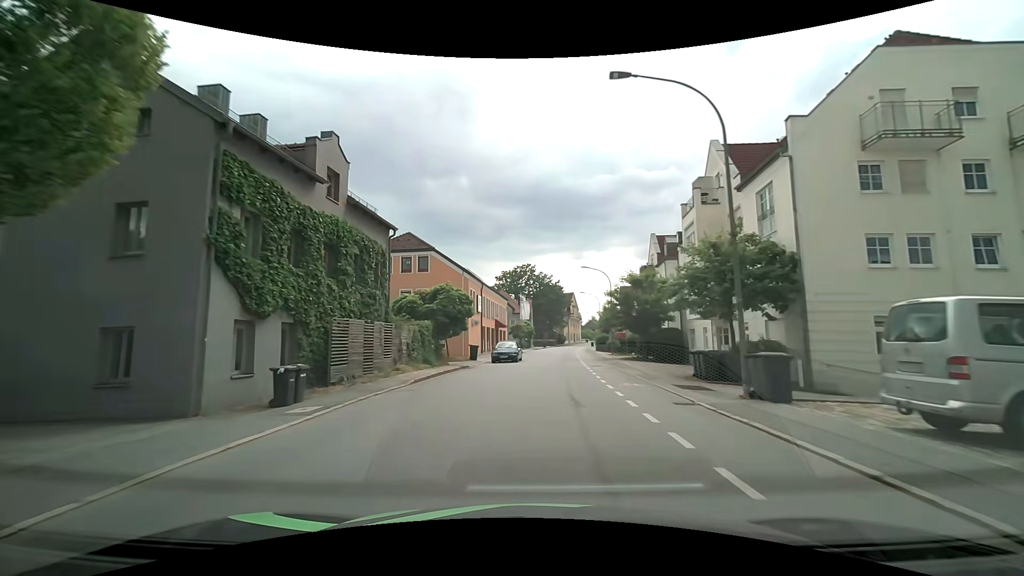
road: tertiary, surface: asphalt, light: Day
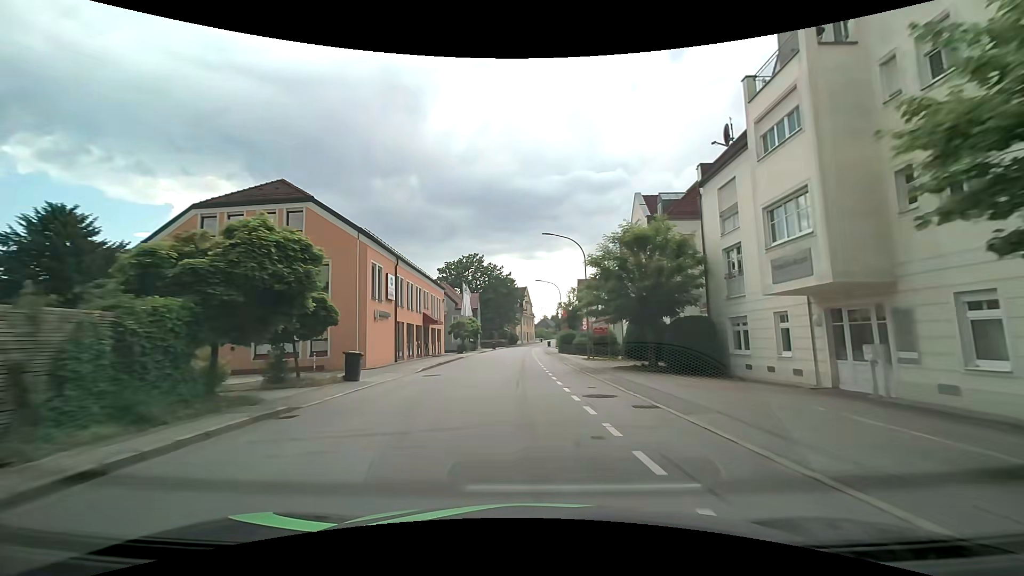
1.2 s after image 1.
(+0.6, +15.7) m; +5°
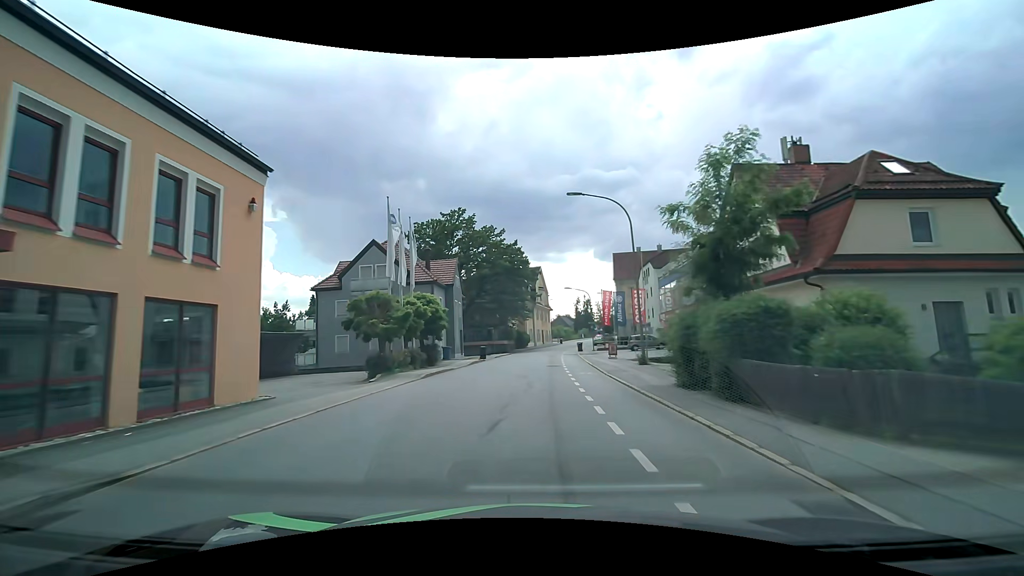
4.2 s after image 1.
(-0.6, +38.2) m; -1°
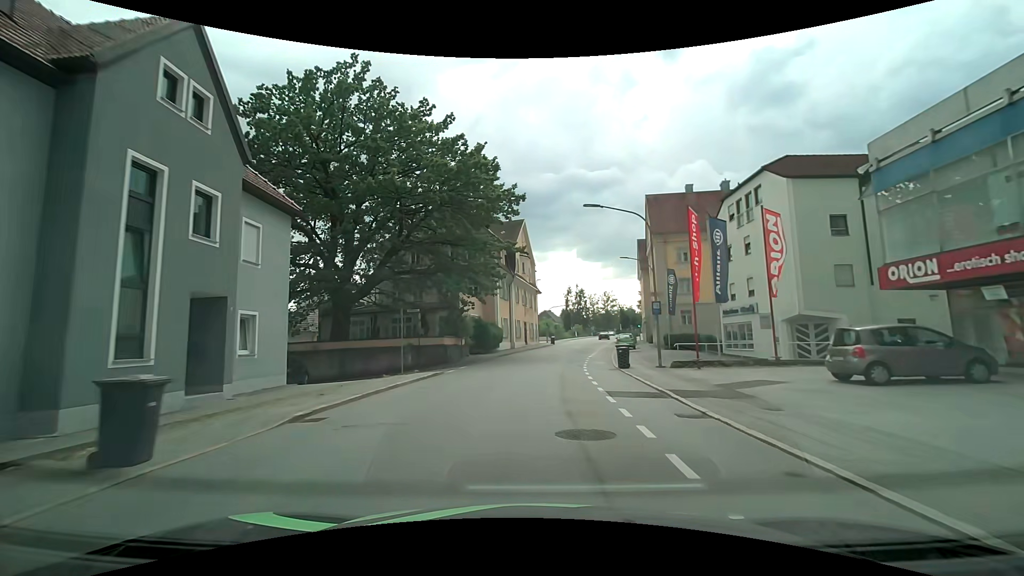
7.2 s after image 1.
(+0.4, +36.7) m; +2°
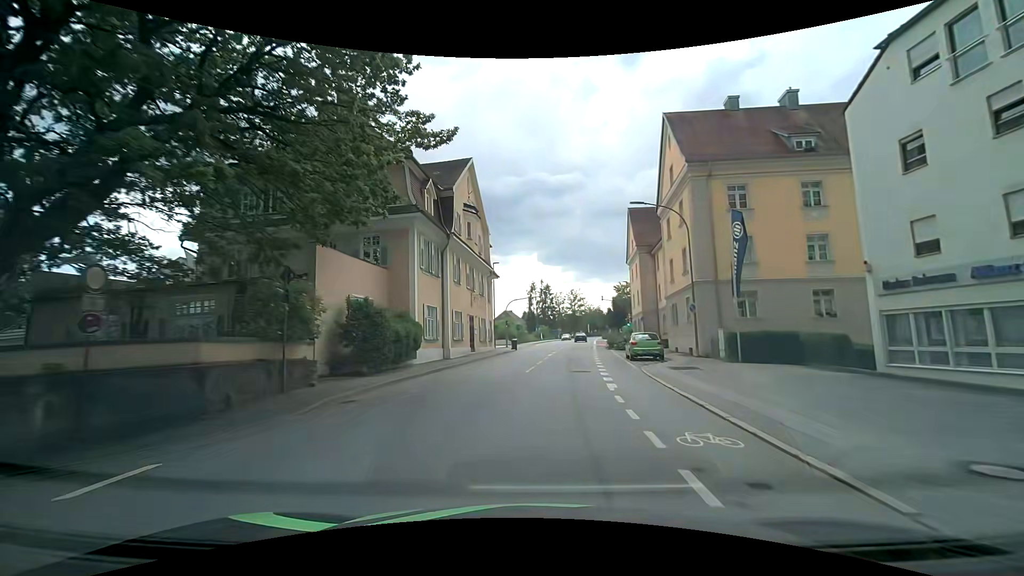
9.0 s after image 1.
(+0.5, +21.0) m; +4°
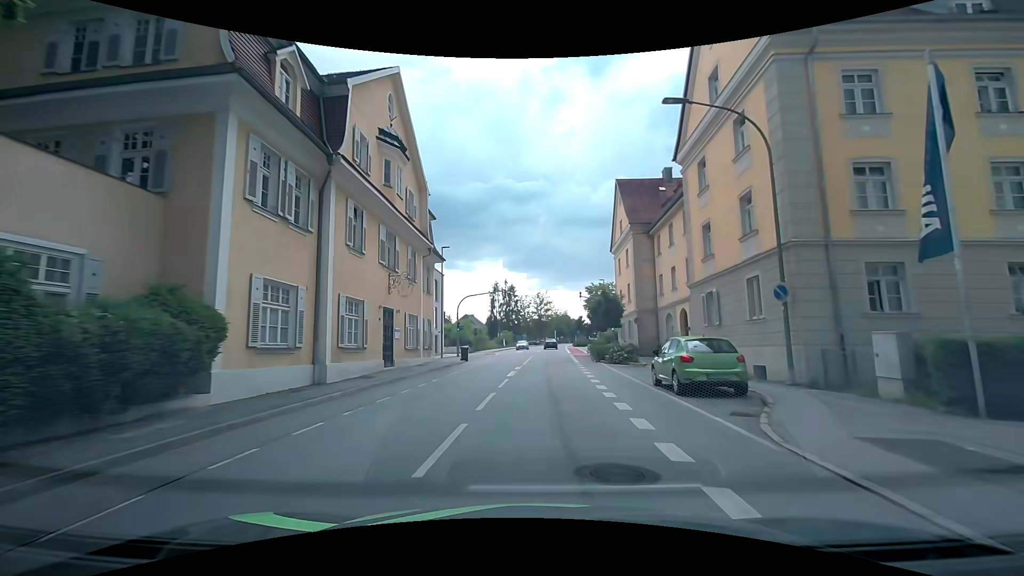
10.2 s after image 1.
(+0.4, +13.5) m; +4°
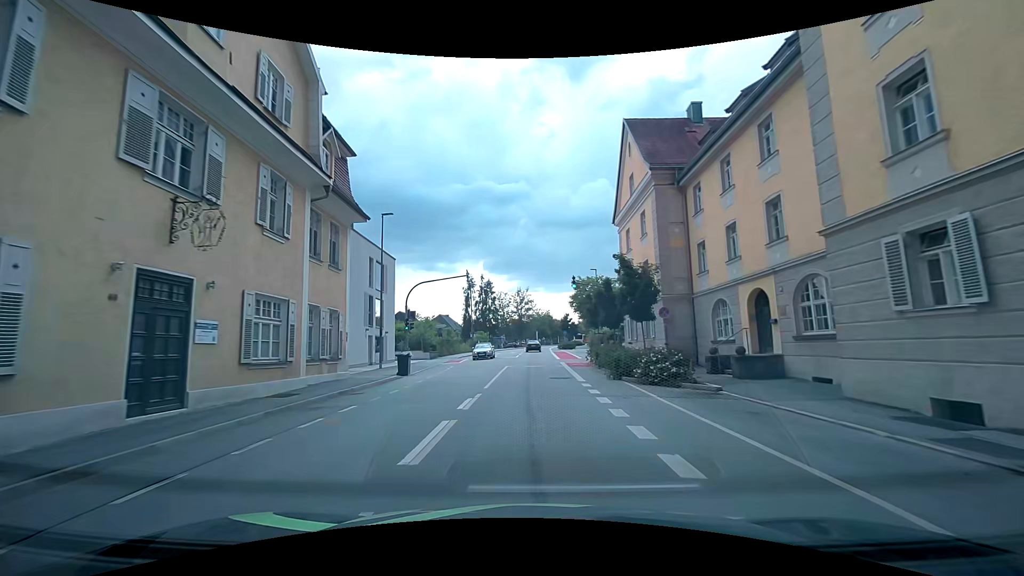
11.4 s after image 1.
(+0.3, +12.9) m; +3°
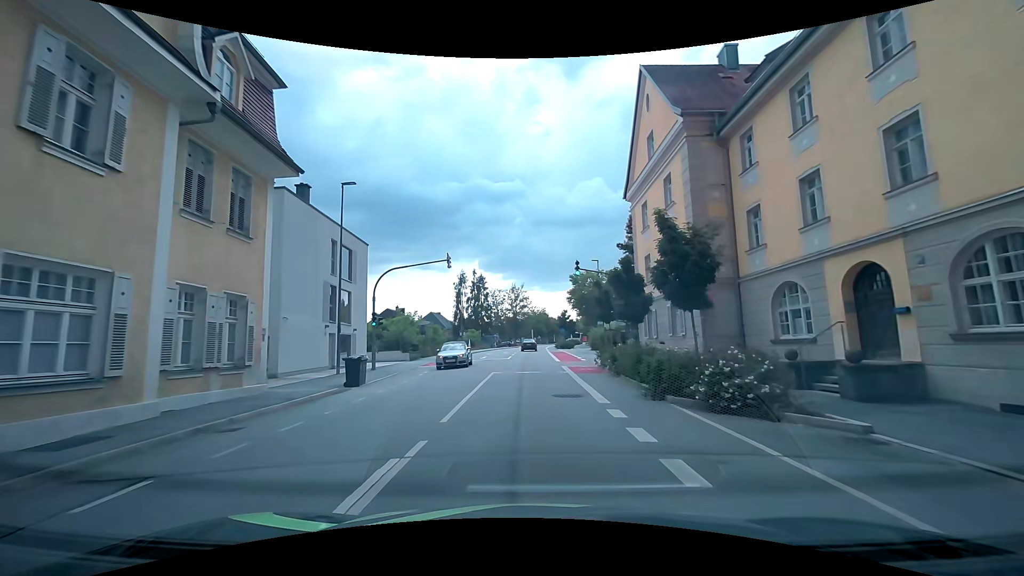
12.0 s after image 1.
(0.0, +6.3) m; +1°
(0, +10) (0, +20) (0, +30) (0, +40) (0, +50) (0, +60) (0, +70) (0, +80) (0, +90) (+1, +100) m
